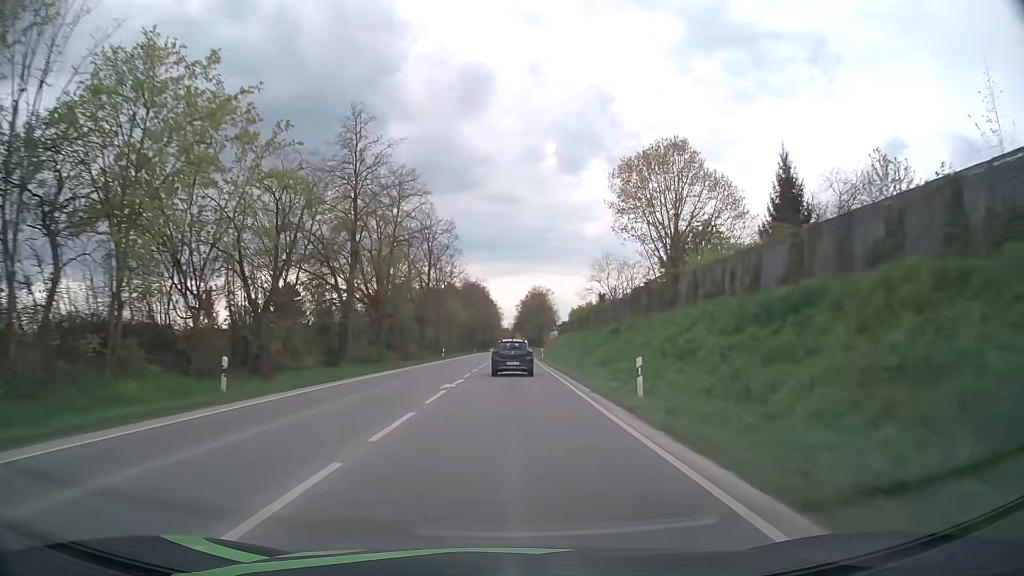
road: primary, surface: asphalt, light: Day
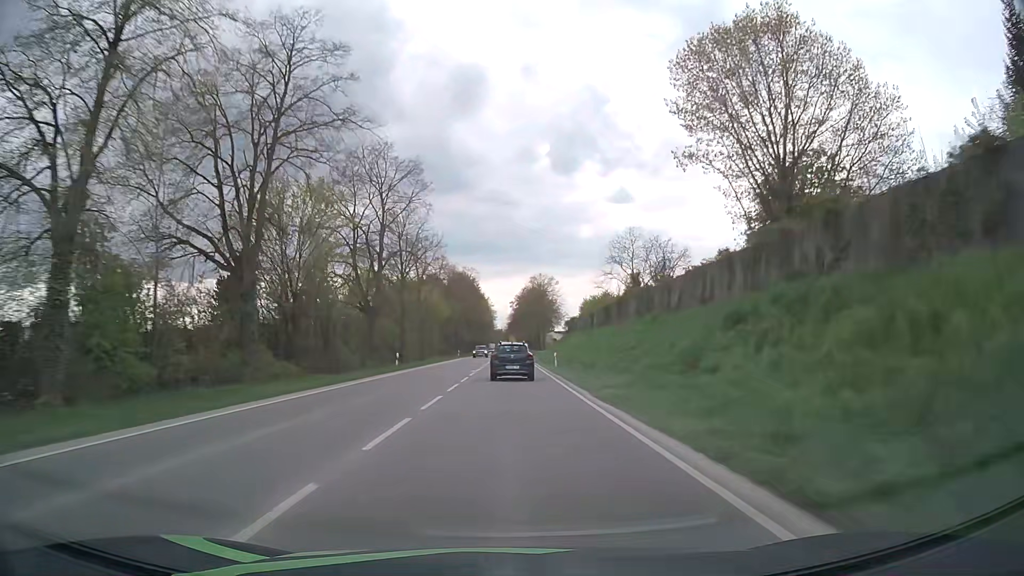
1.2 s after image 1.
(+0.1, +24.5) m; 0°
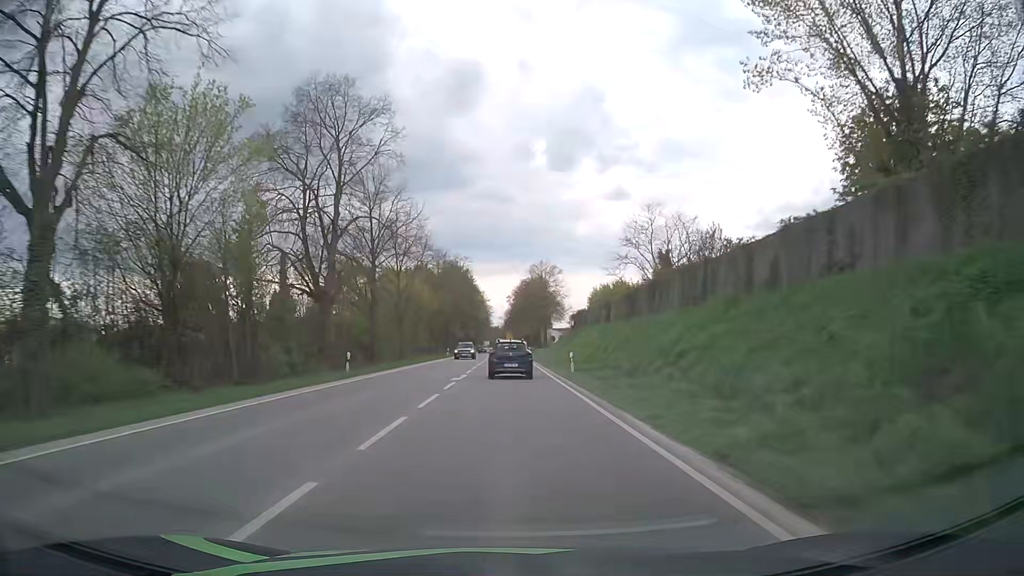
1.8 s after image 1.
(+0.1, +12.0) m; +1°
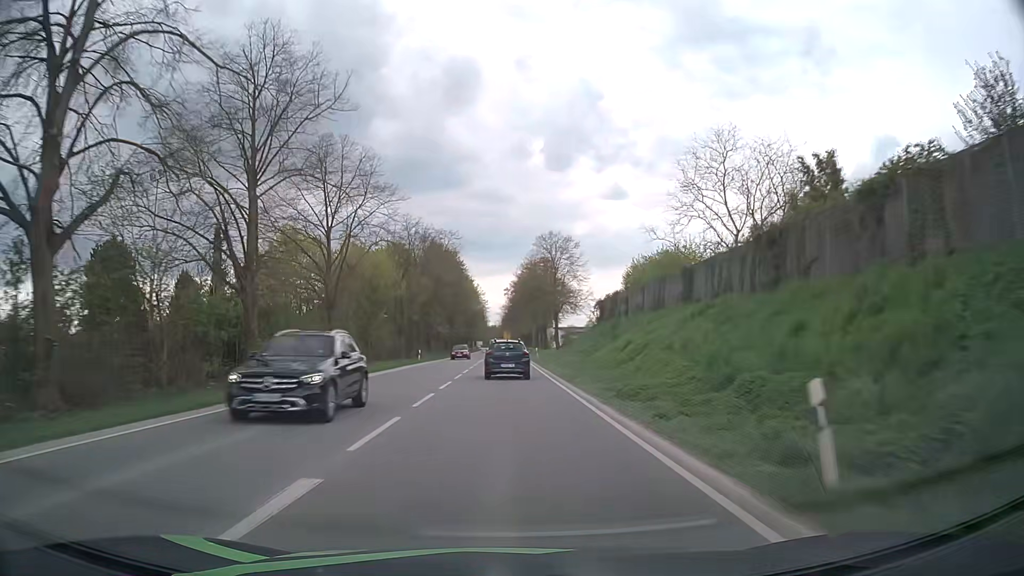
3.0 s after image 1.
(0.0, +23.7) m; 0°
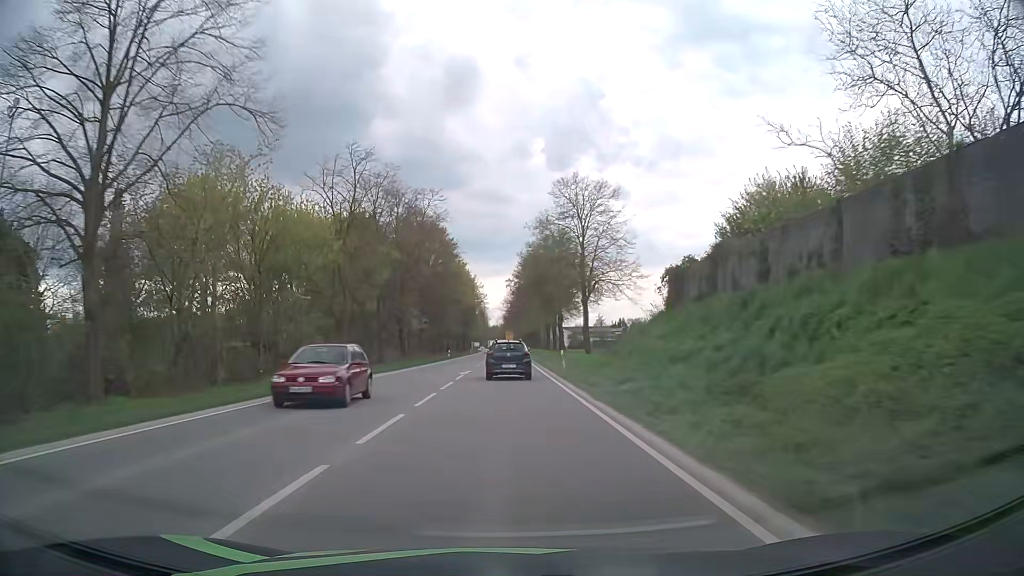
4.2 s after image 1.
(0.0, +23.3) m; 0°
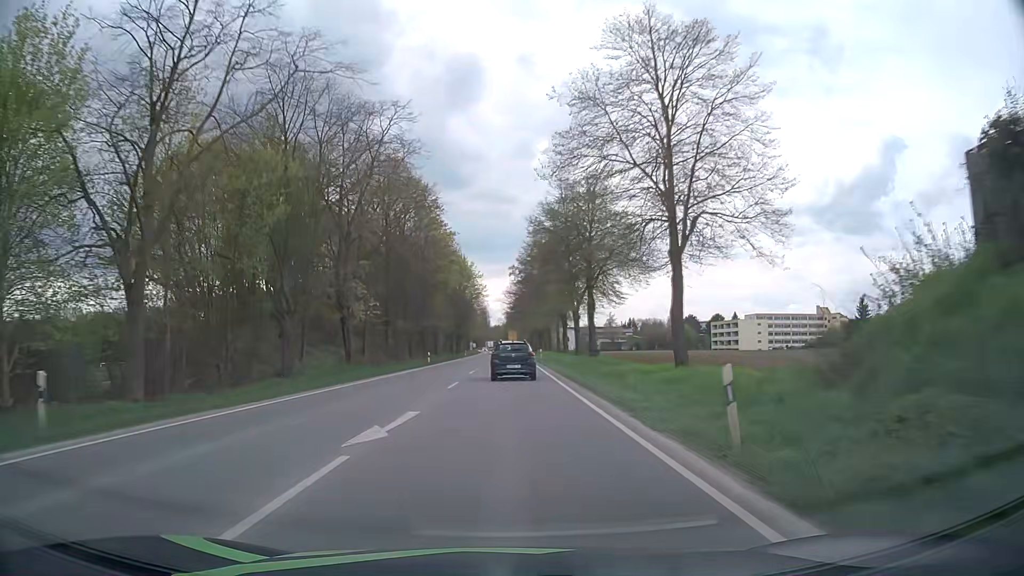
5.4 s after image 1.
(-0.1, +23.0) m; 0°
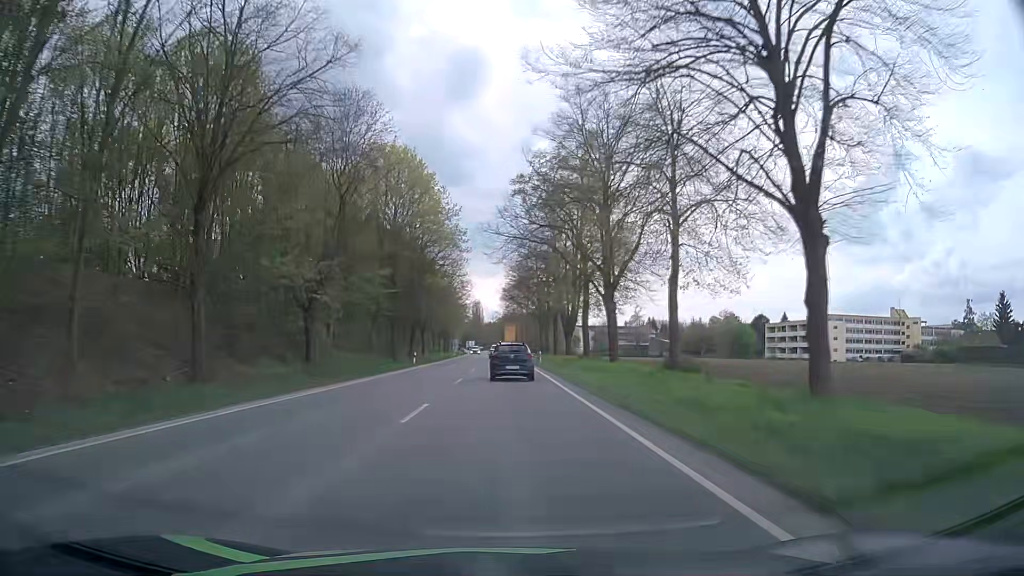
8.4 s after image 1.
(-0.1, +57.0) m; 0°
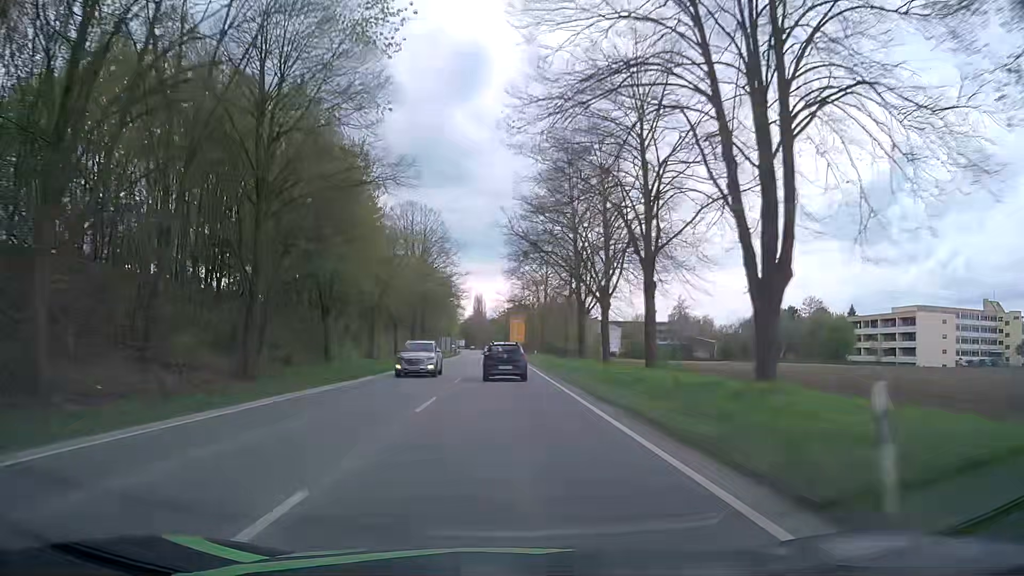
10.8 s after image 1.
(0.0, +46.2) m; -1°
(0, +10) (0, +20) (0, +30) (0, +40) (0, +50) (0, +60) (0, +70) (0, +80) (-1, +90) (-1, +100) m
